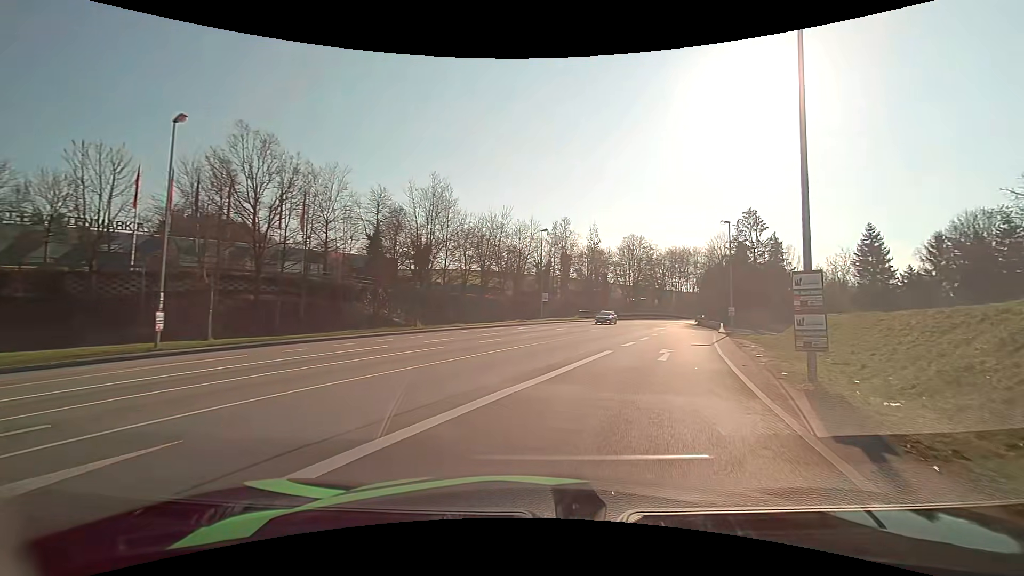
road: primary_link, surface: asphalt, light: Day
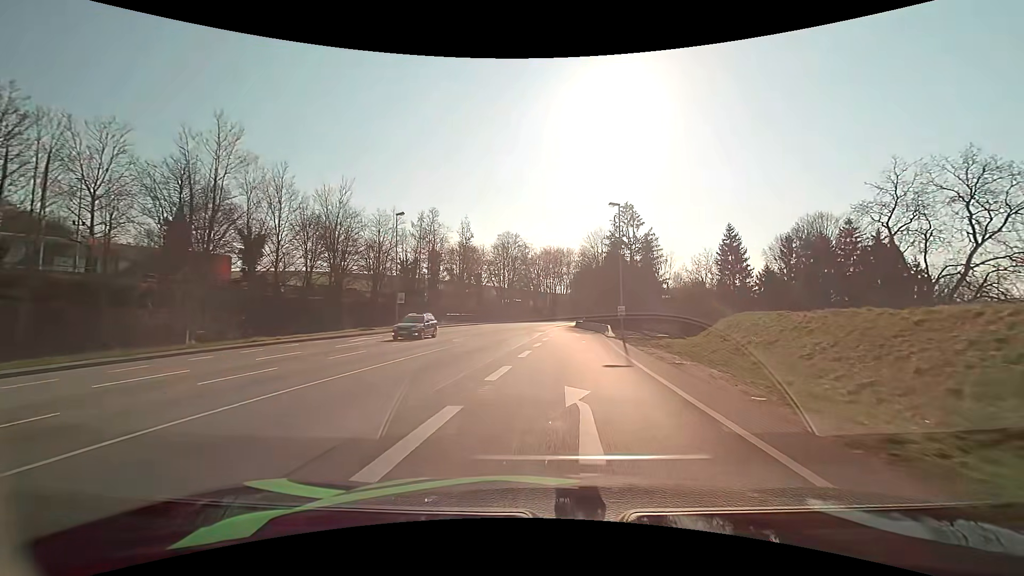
(+1.6, +10.7) m; +14°
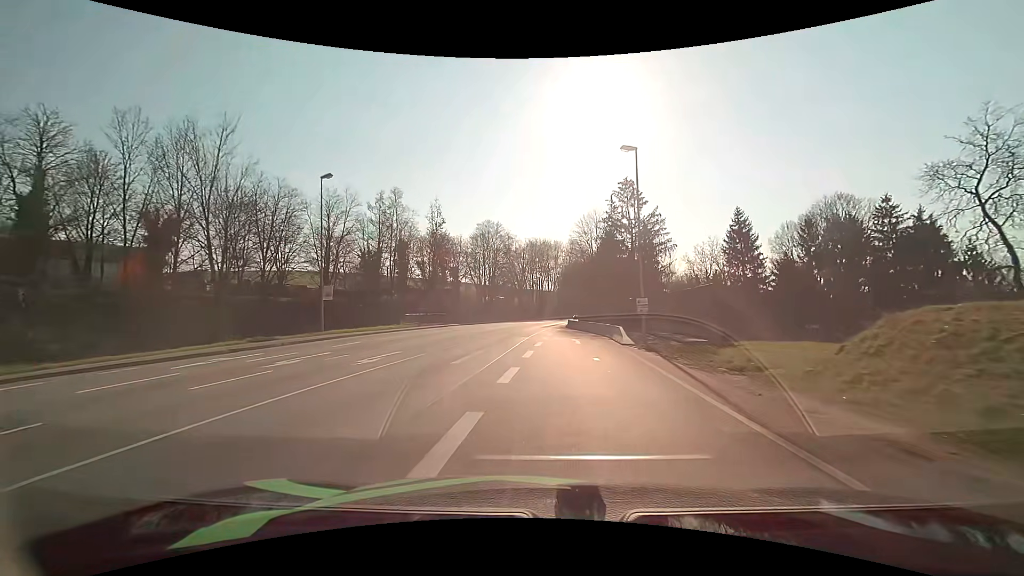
(+0.3, +12.7) m; +2°
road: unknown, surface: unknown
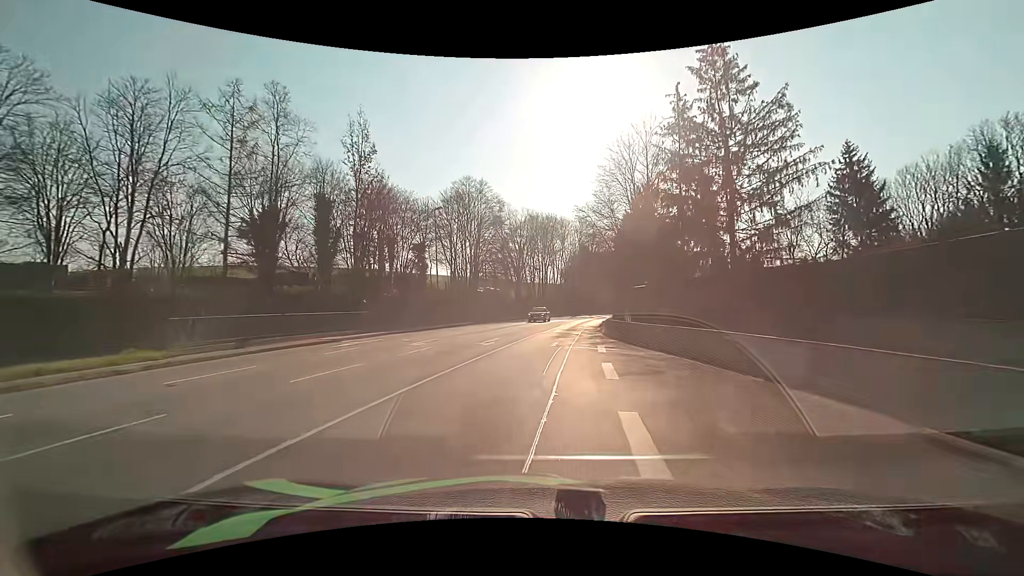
(-0.2, +30.8) m; -1°
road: primary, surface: asphalt
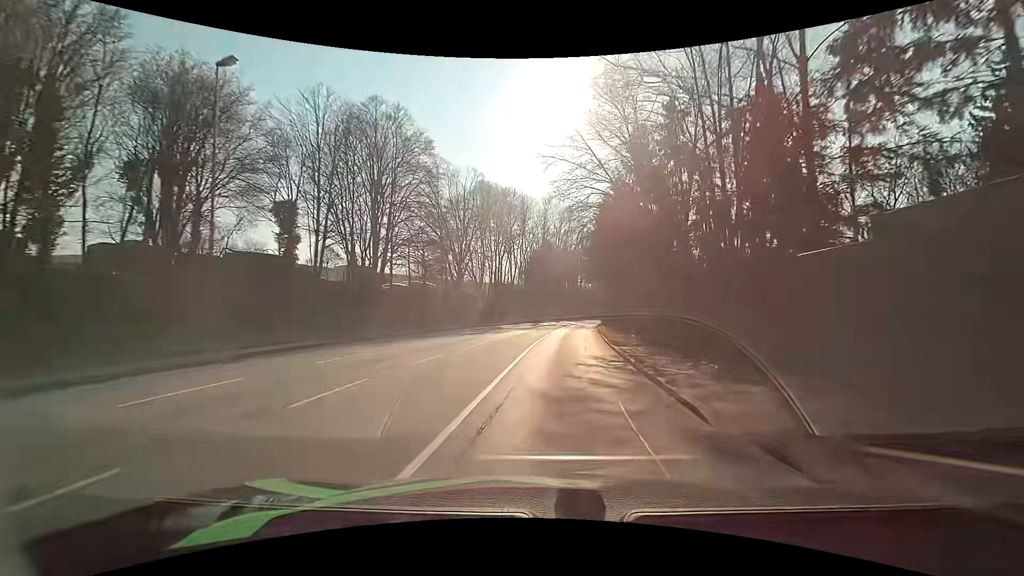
(+0.9, +26.1) m; +5°
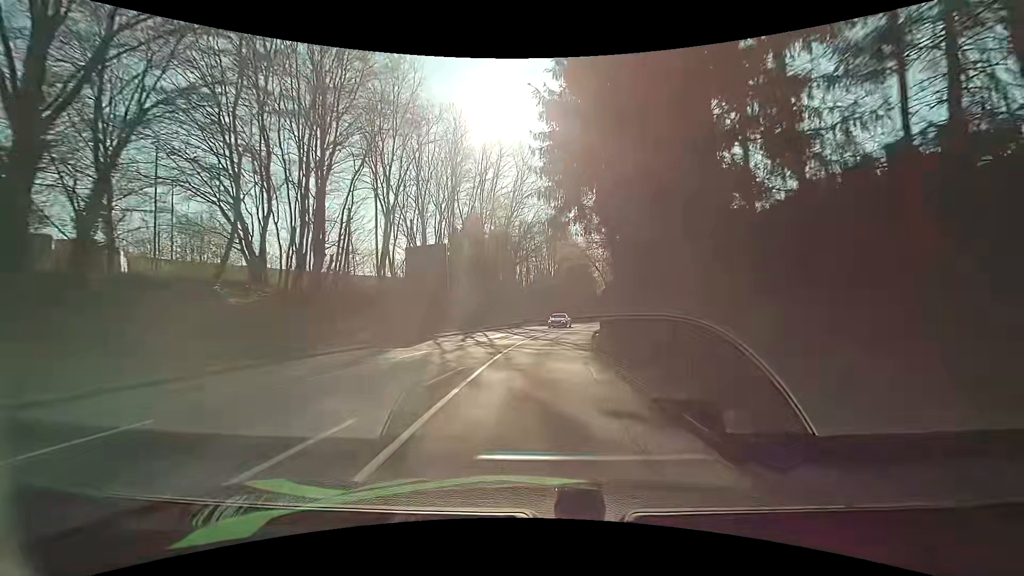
(+3.3, +45.4) m; +7°
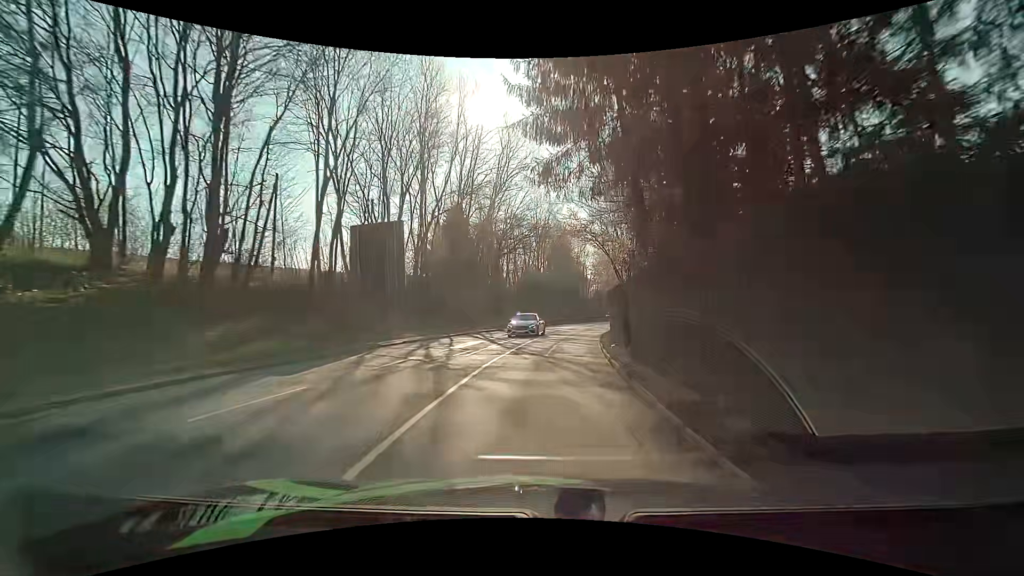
(+0.1, +9.0) m; +2°
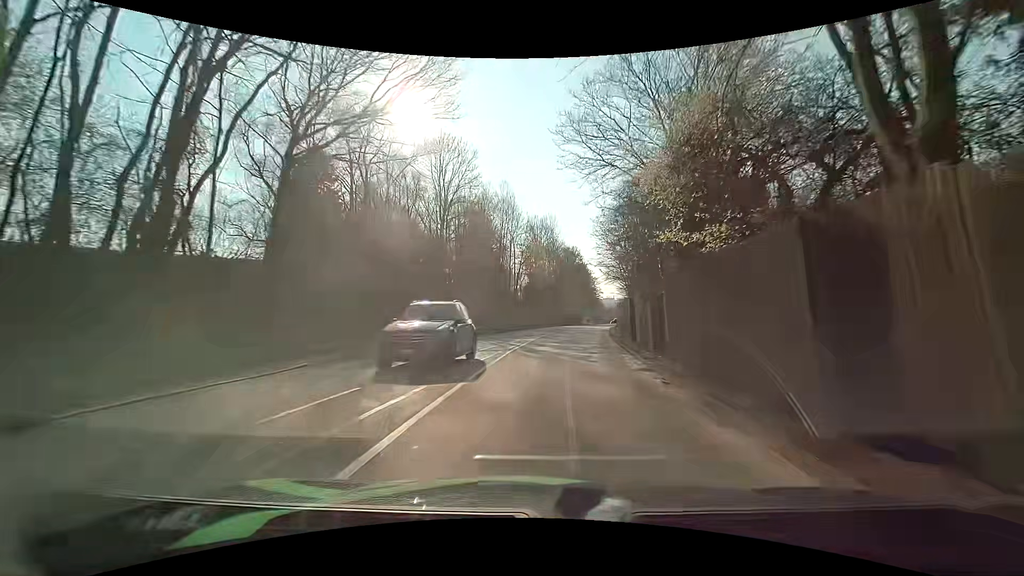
(+2.2, +36.1) m; +8°
(0, +10) (+1, +20) (+2, +30) (+3, +40) (+4, +50) (+6, +60) (+8, +69) (+10, +79) (+12, +89) (+14, +99) m
